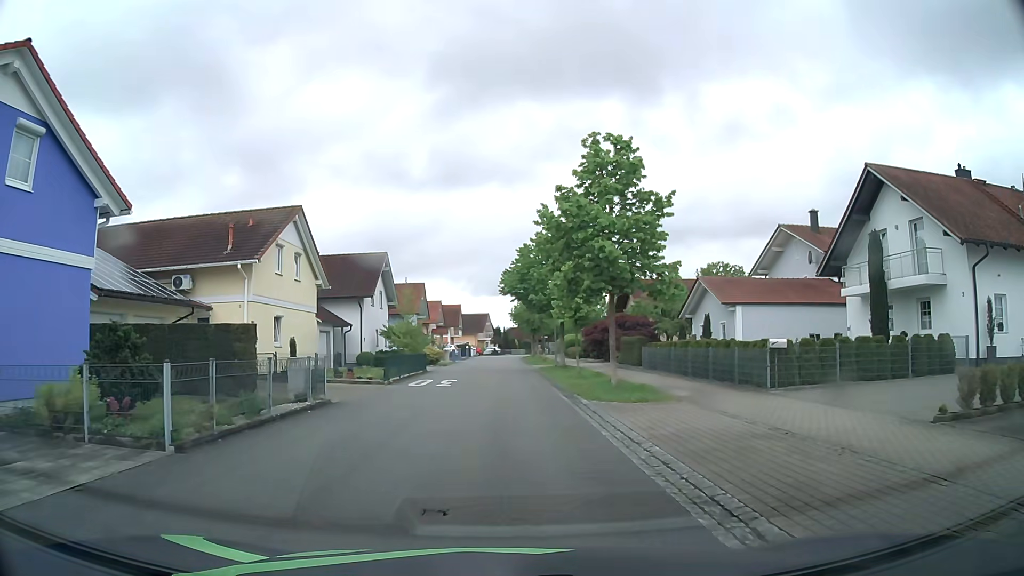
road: residential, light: Day
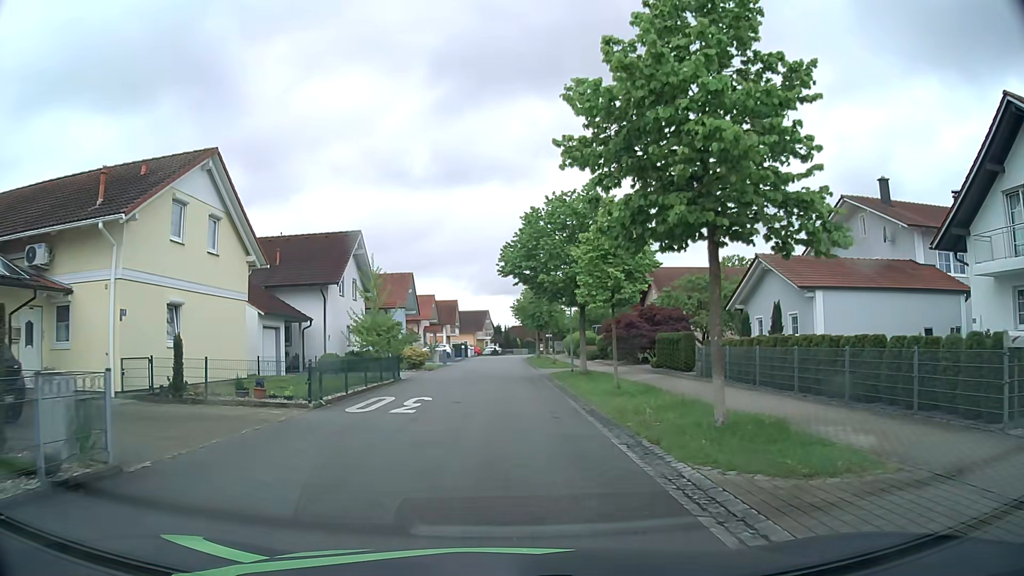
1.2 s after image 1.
(0.0, +9.3) m; 0°
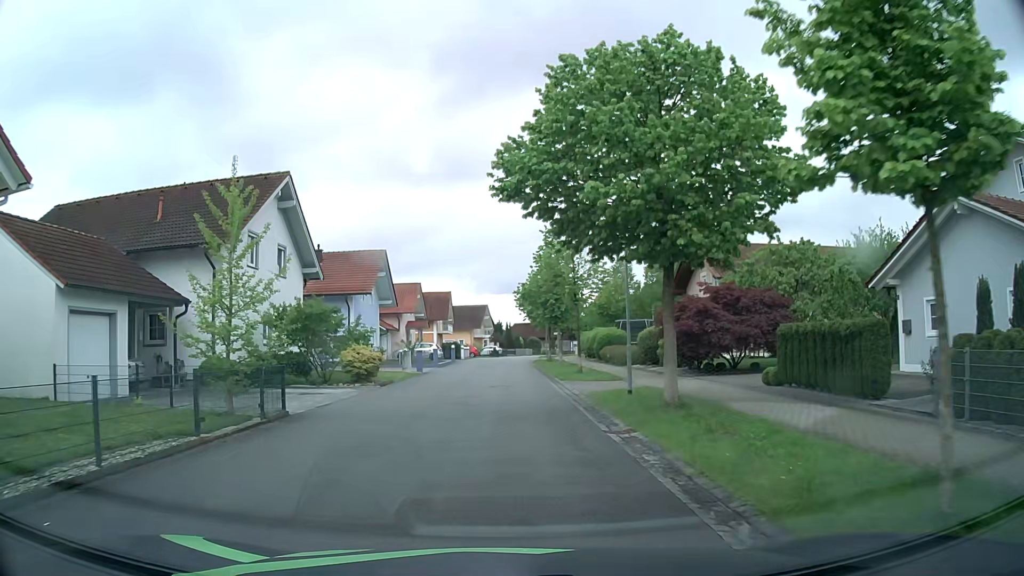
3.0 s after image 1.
(0.0, +14.1) m; 0°
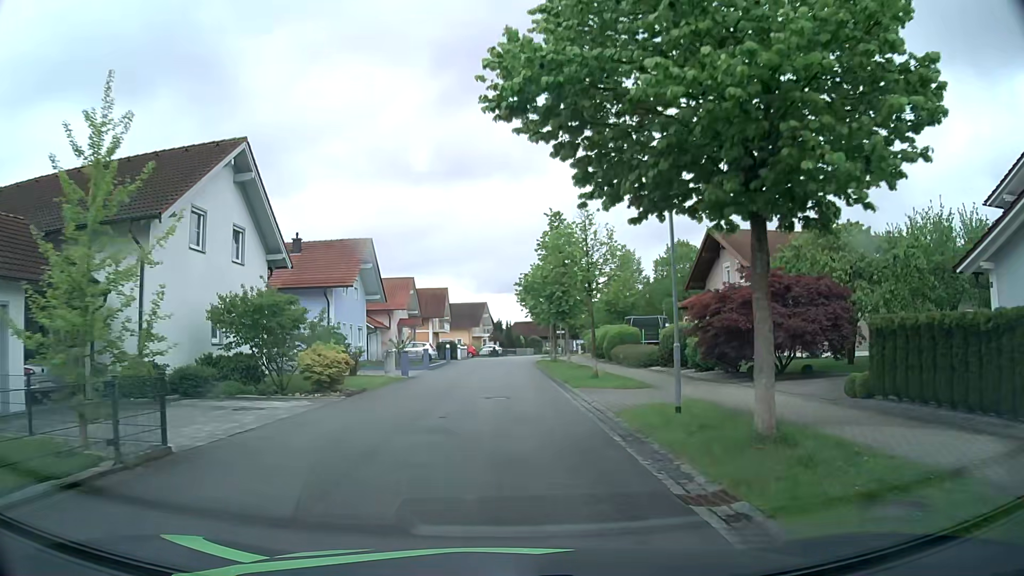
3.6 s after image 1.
(0.0, +4.8) m; 0°
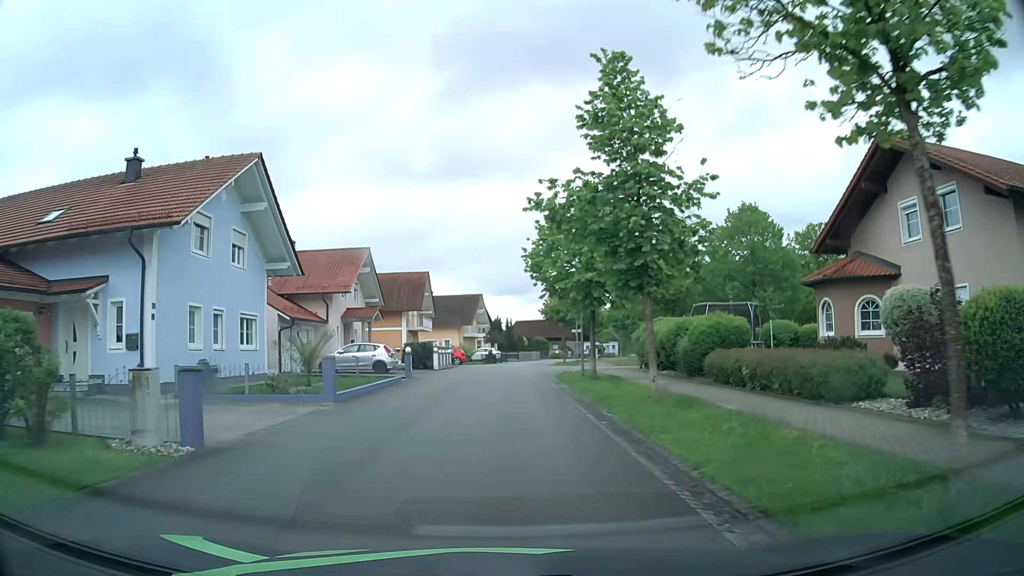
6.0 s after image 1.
(+0.1, +19.4) m; 0°
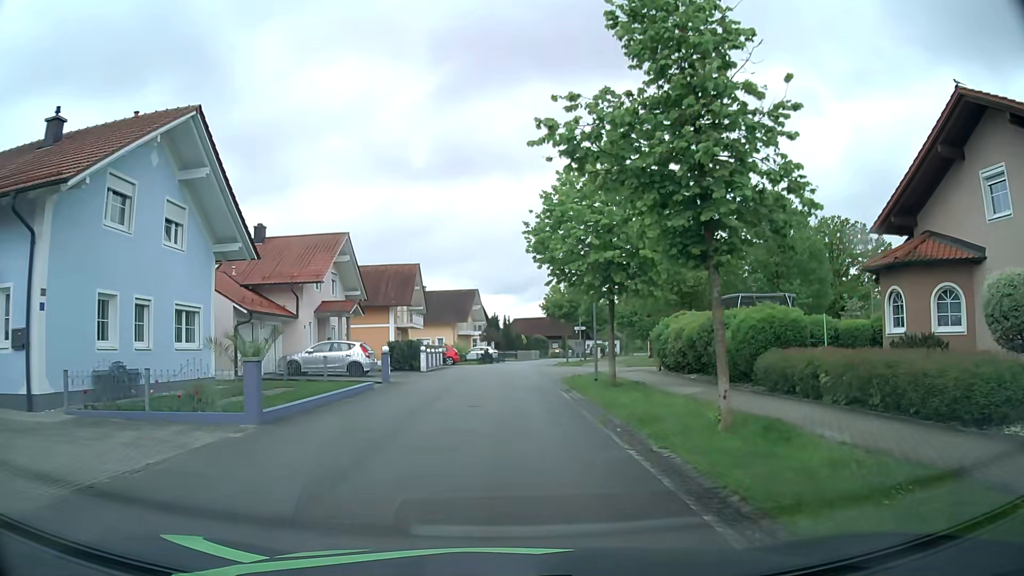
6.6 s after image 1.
(0.0, +4.8) m; 0°
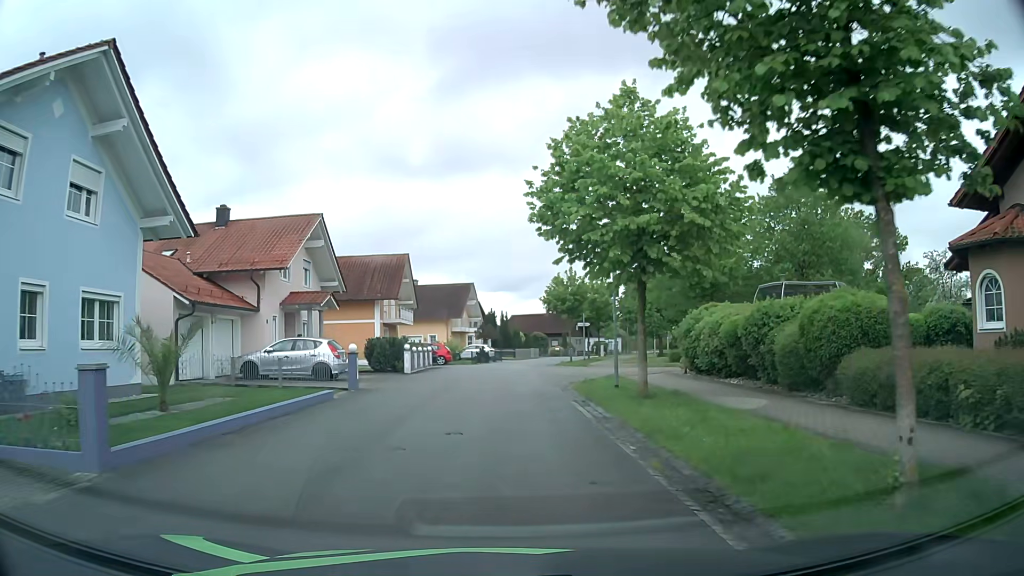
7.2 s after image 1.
(0.0, +4.7) m; 0°
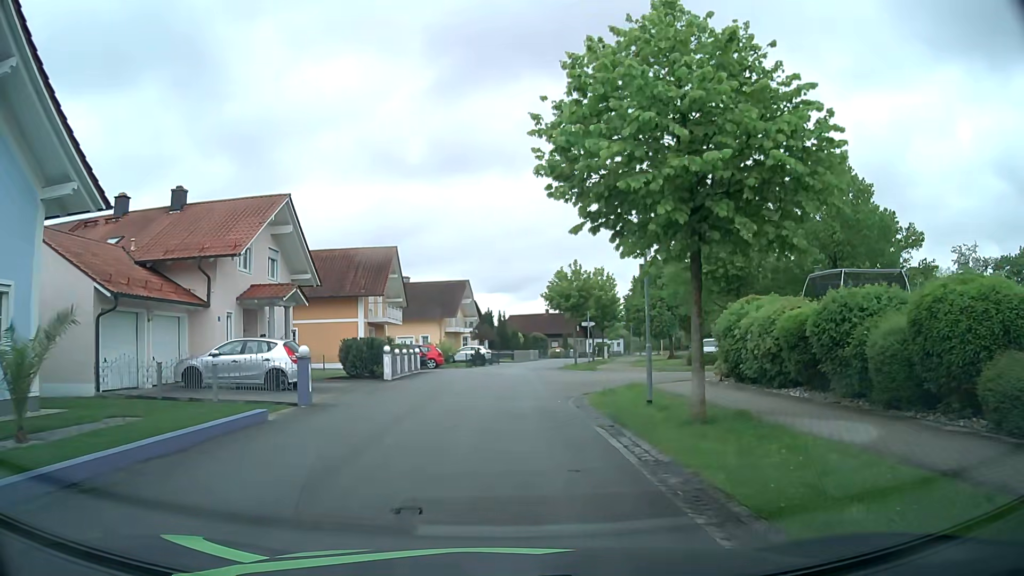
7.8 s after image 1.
(0.0, +4.5) m; 0°
(0, +10) (0, +20) (0, +30) (+1, +40) (+2, +50) (+4, +60) (+6, +70) (+8, +79) (+12, +89) (+16, +98) m
